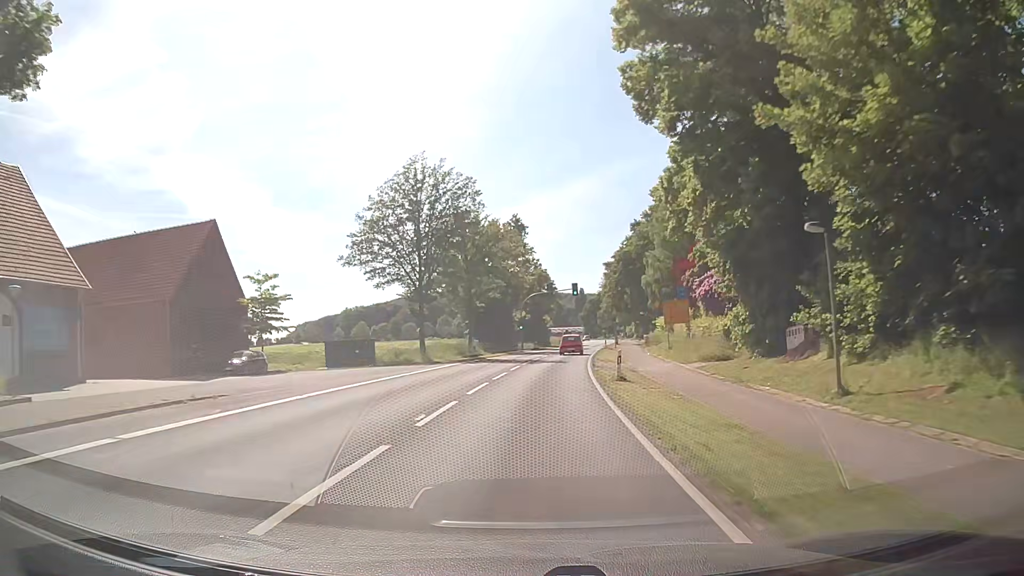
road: secondary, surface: asphalt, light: Day
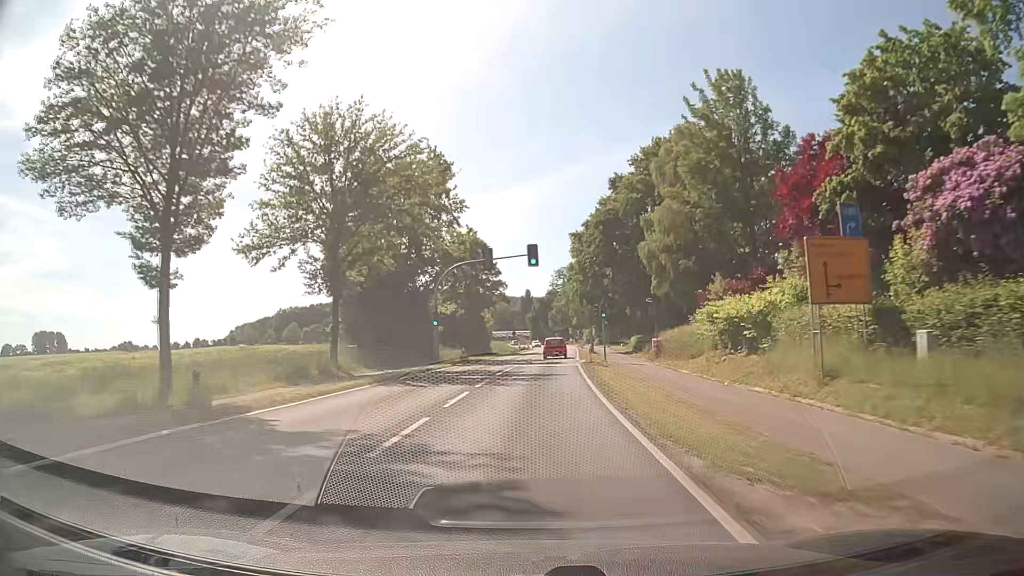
(+1.1, +32.2) m; +4°
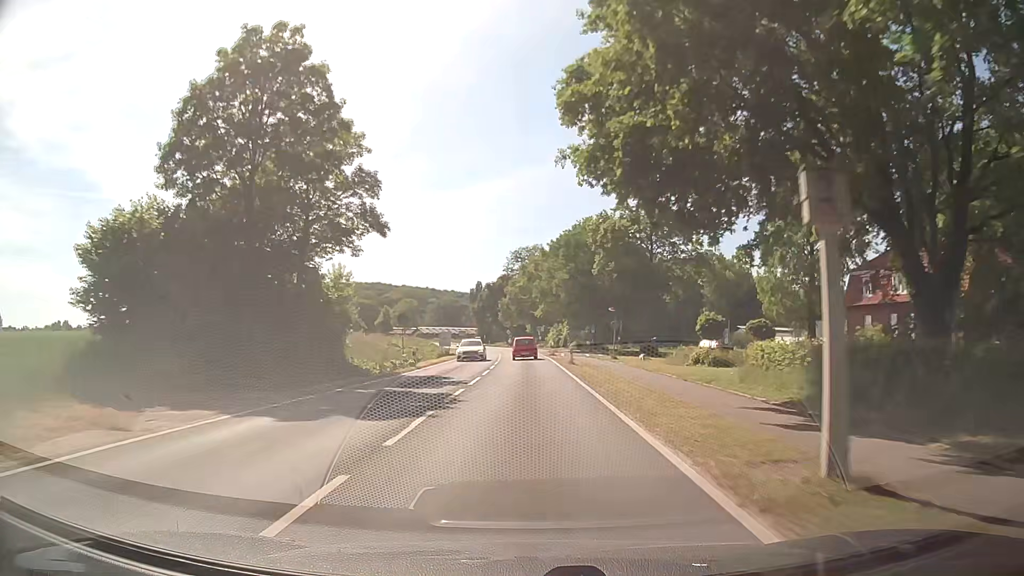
(+2.1, +53.6) m; +4°
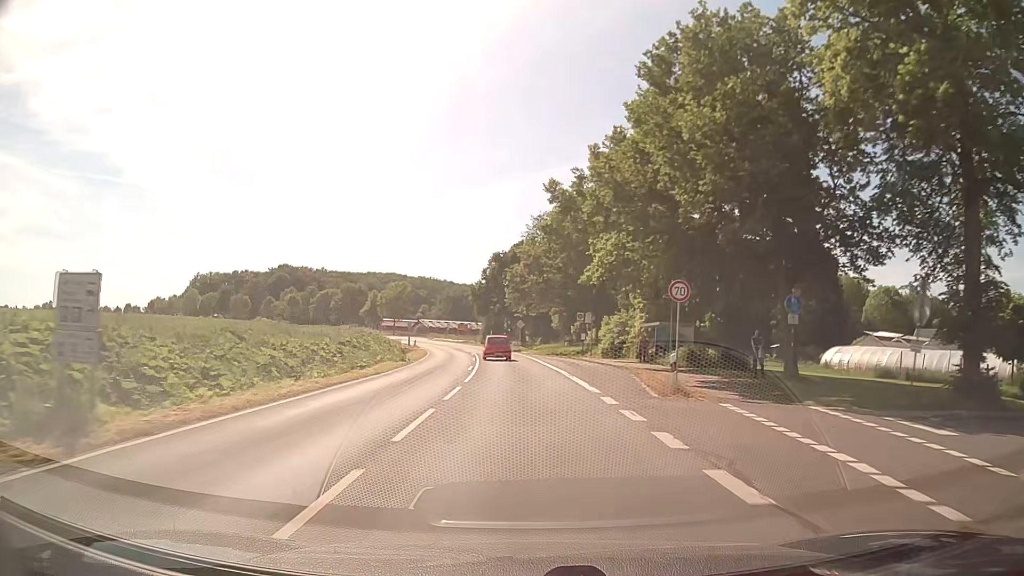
(-1.0, +53.7) m; -2°
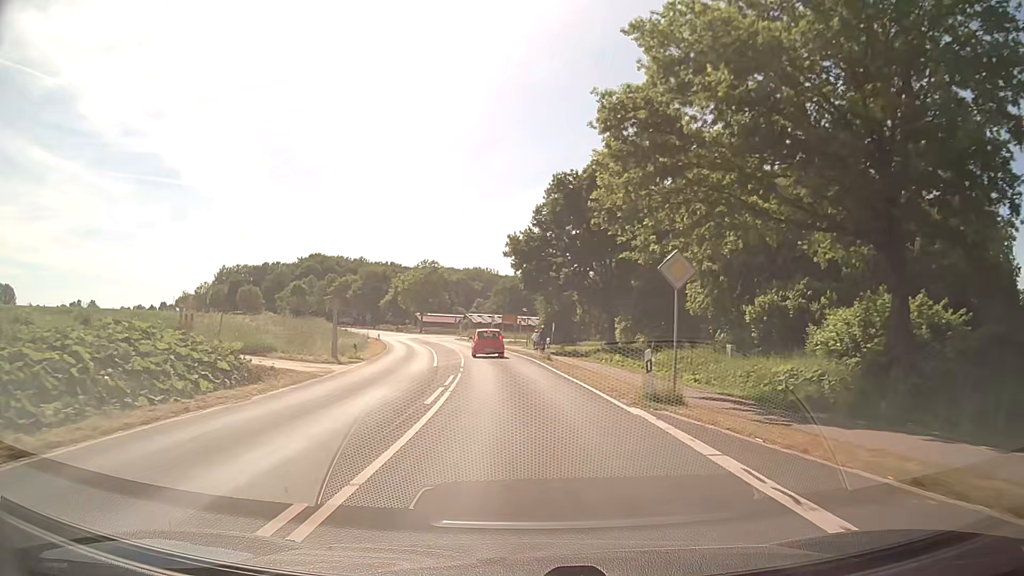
(-2.3, +51.8) m; -5°
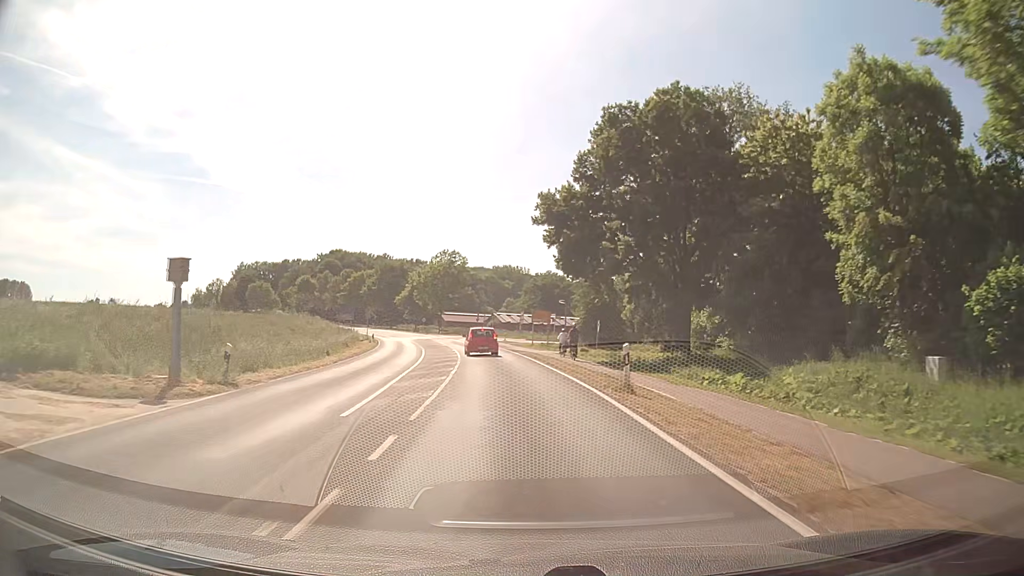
(-0.4, +17.4) m; -3°
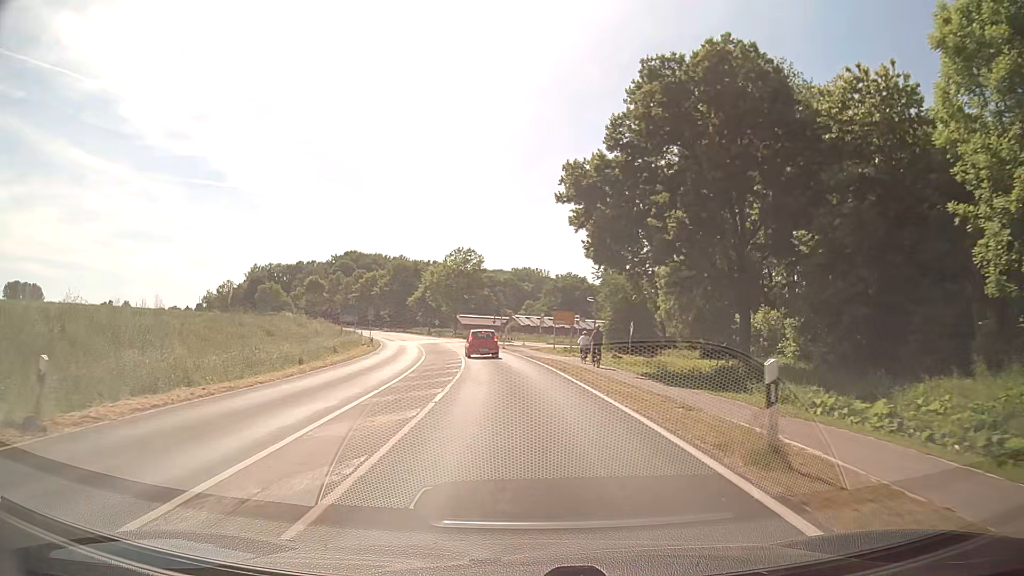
(-0.1, +7.8) m; -2°
(0, +10) (-1, +20) (-1, +30) (-2, +40) (-3, +50) (-5, +60) (-5, +70) (-2, +79) (+5, +86) (+14, +90) m
